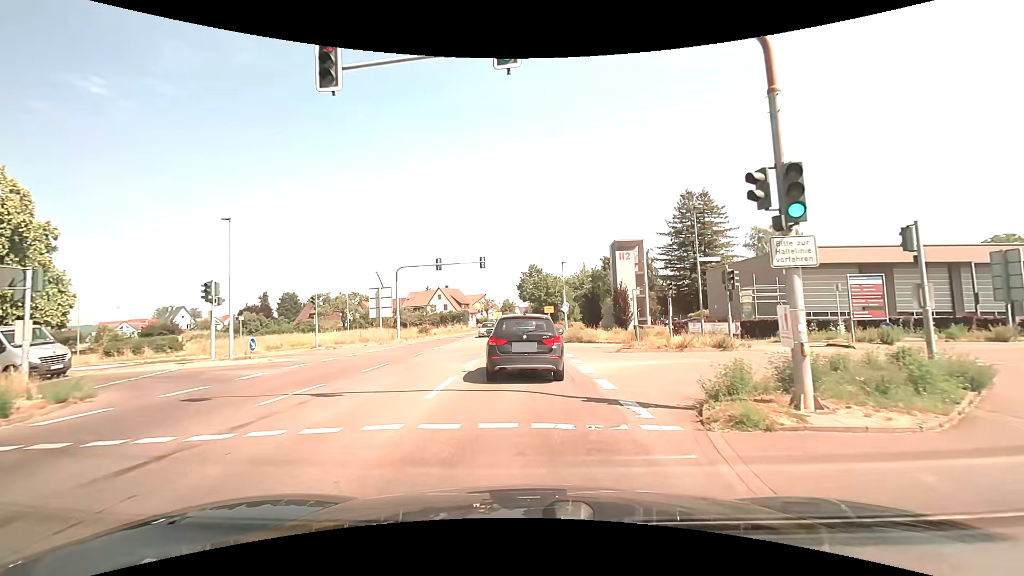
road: secondary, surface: asphalt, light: Day
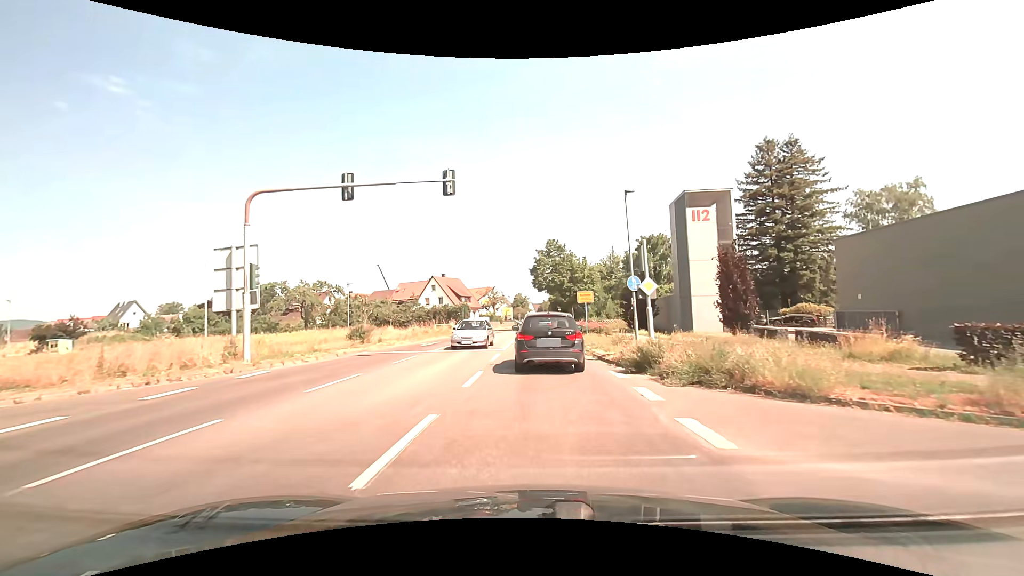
(-0.4, +23.2) m; -2°
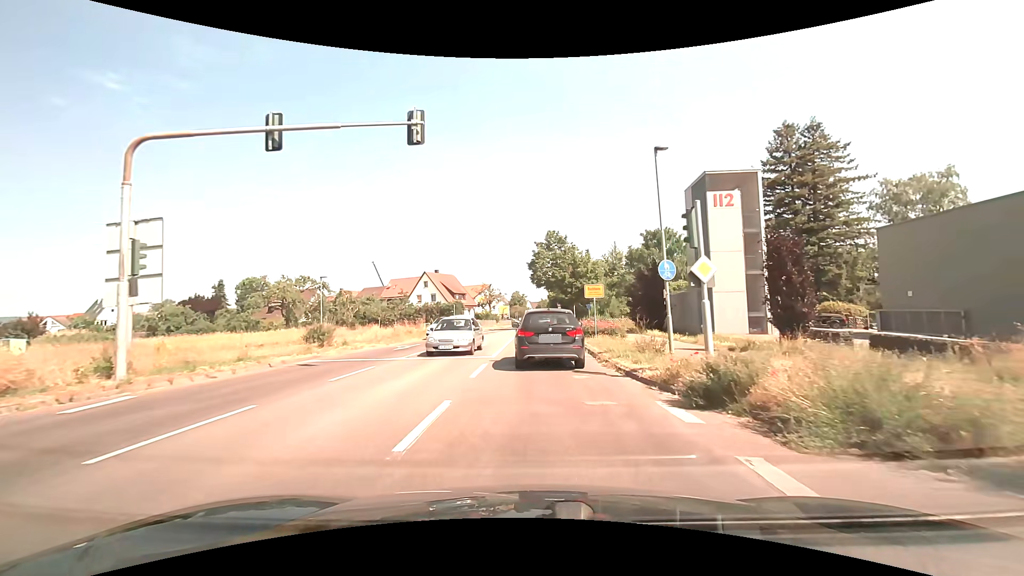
(0.0, +5.0) m; 0°
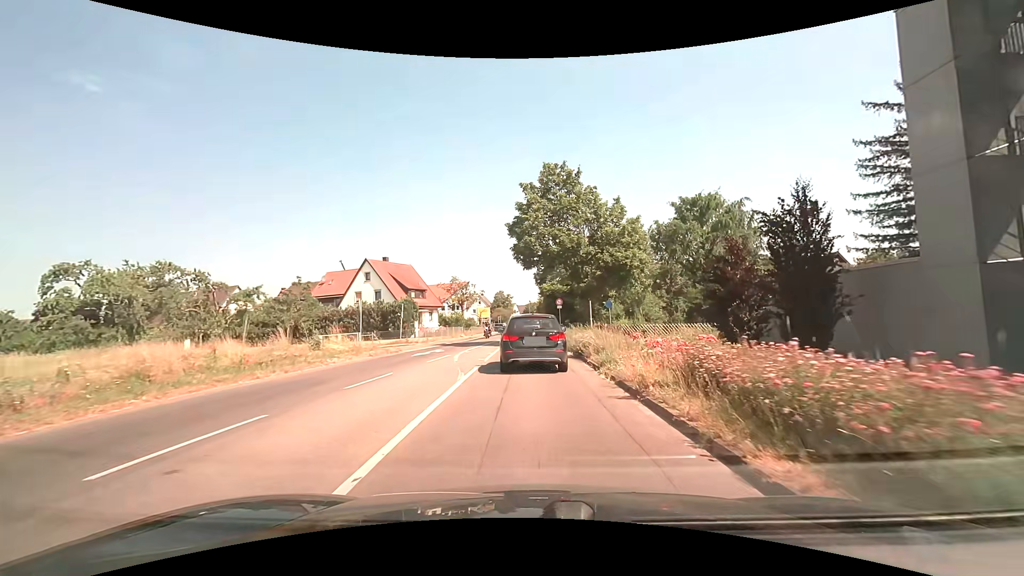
(+0.4, +25.1) m; +2°
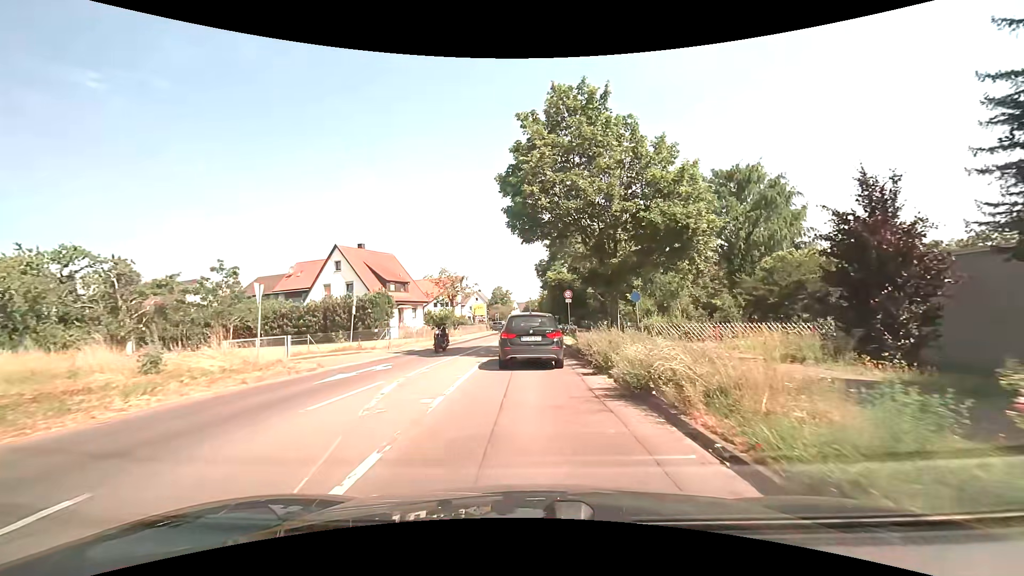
(-0.1, +9.7) m; -1°
